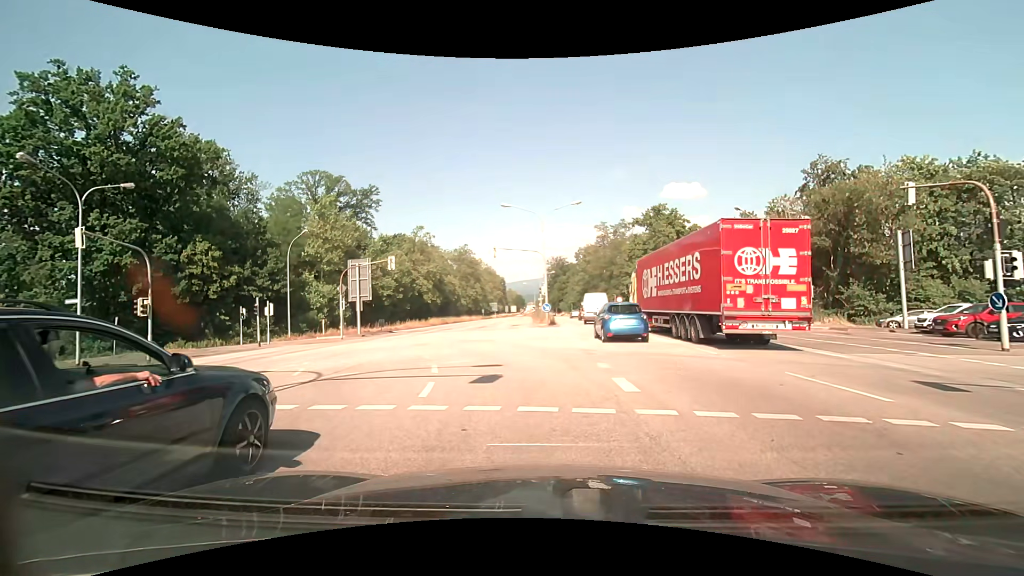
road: primary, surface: asphalt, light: Day
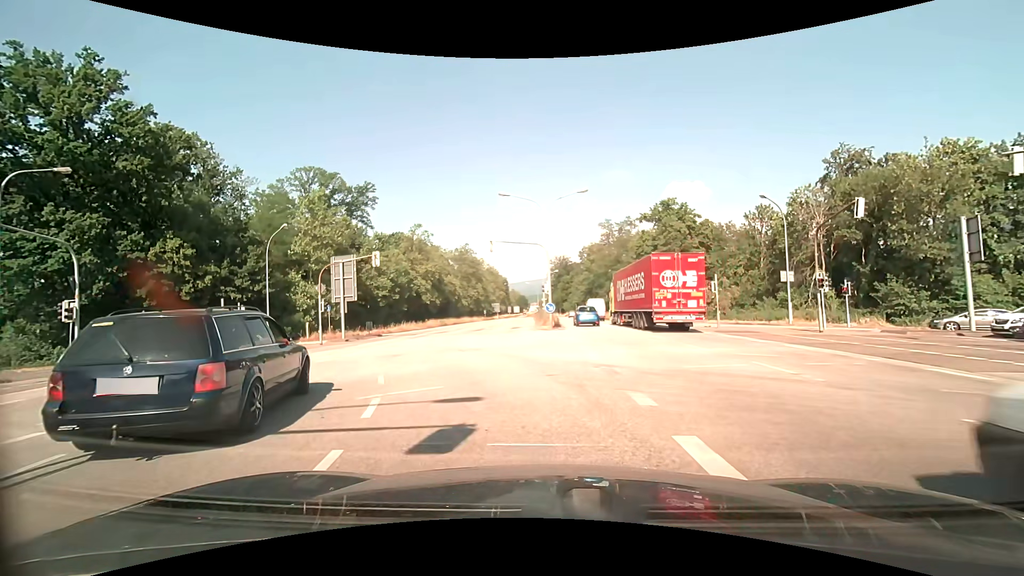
(0.0, +4.3) m; 0°
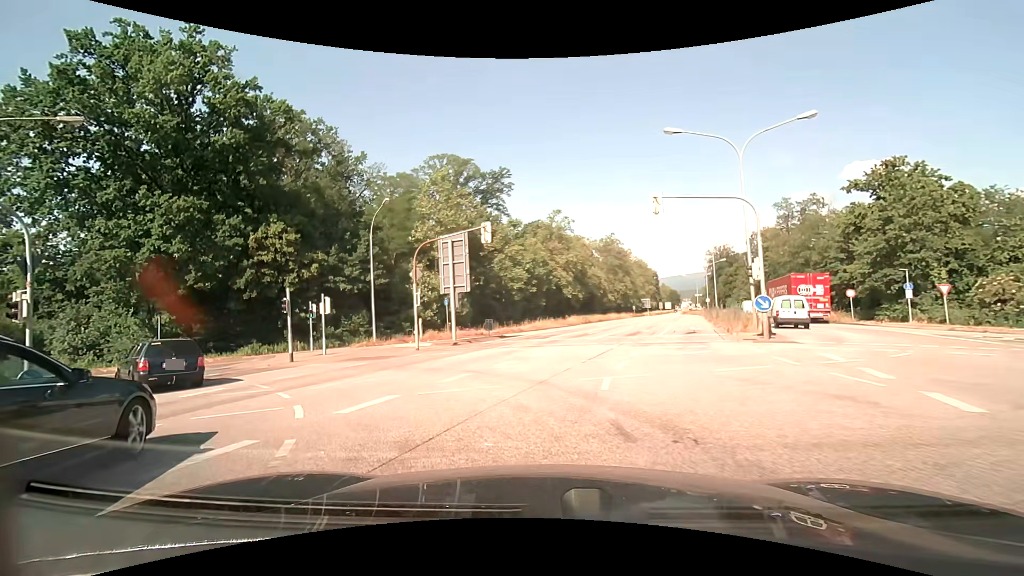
(-1.6, +11.3) m; -17°
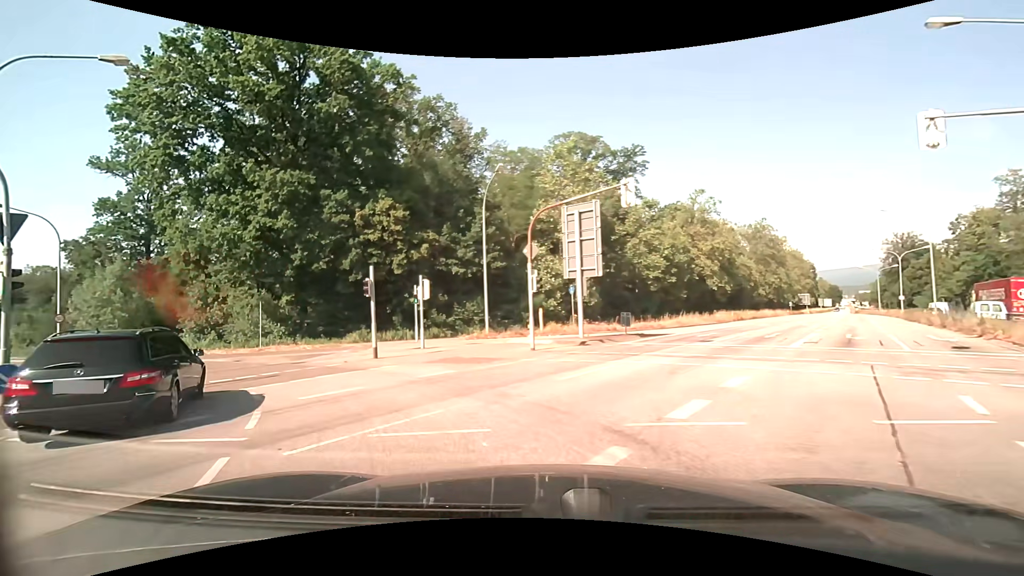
(-0.9, +6.5) m; -15°
